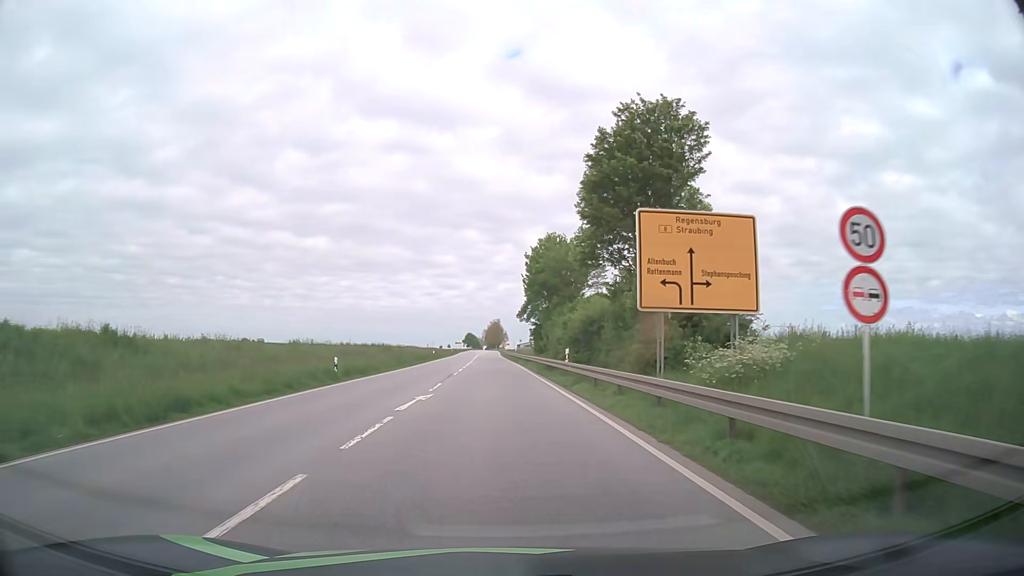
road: primary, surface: asphalt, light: Day
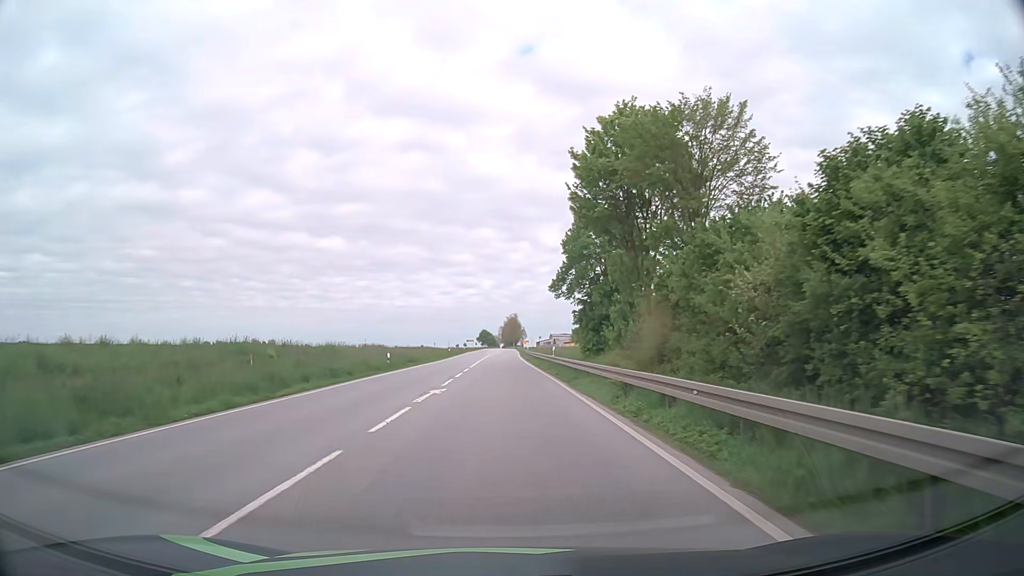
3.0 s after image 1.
(-0.5, +40.6) m; -1°
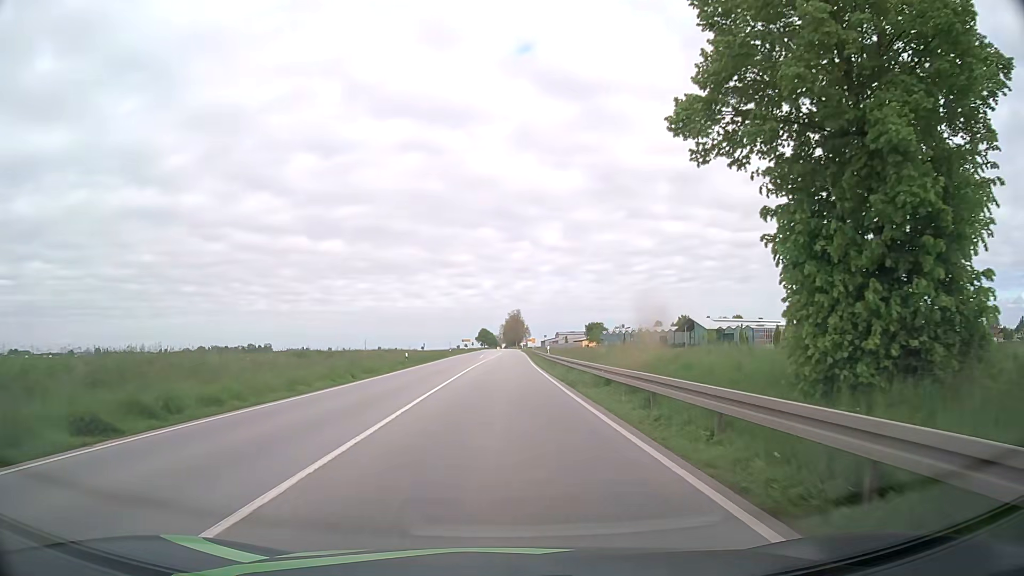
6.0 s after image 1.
(-0.5, +39.4) m; -1°
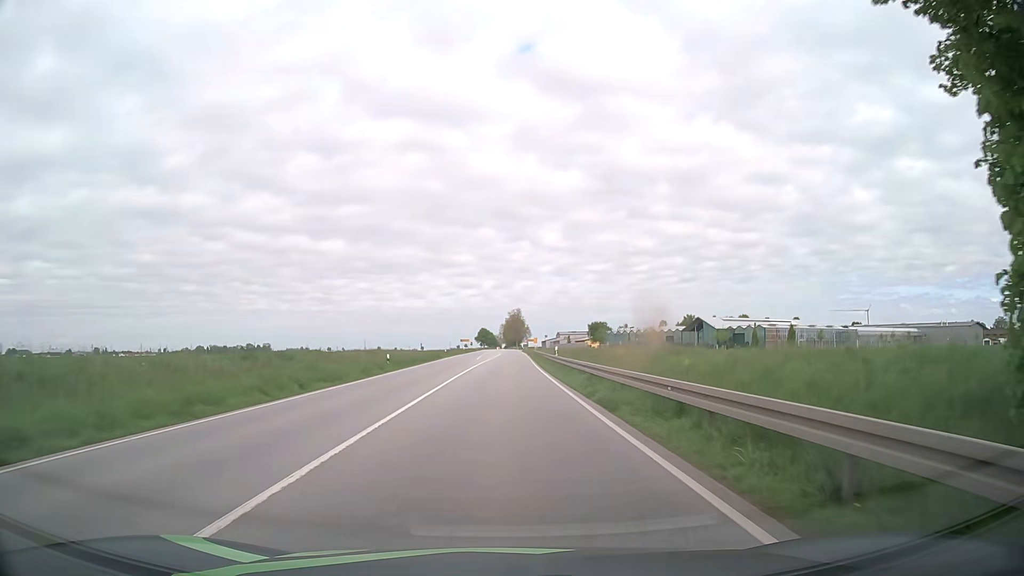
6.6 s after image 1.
(0.0, +7.7) m; 0°
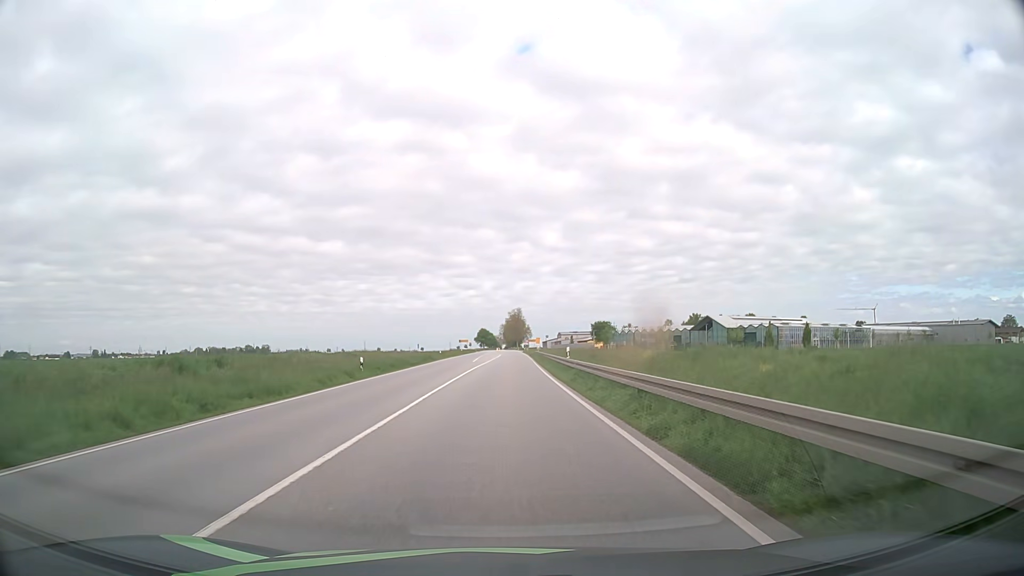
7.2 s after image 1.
(0.0, +7.7) m; 0°
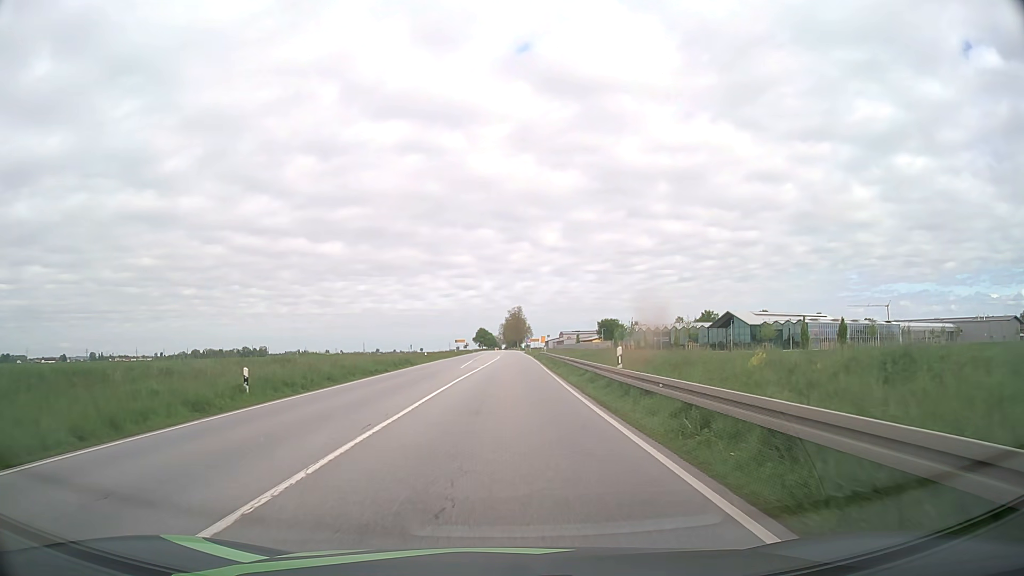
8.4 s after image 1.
(0.0, +15.4) m; 0°
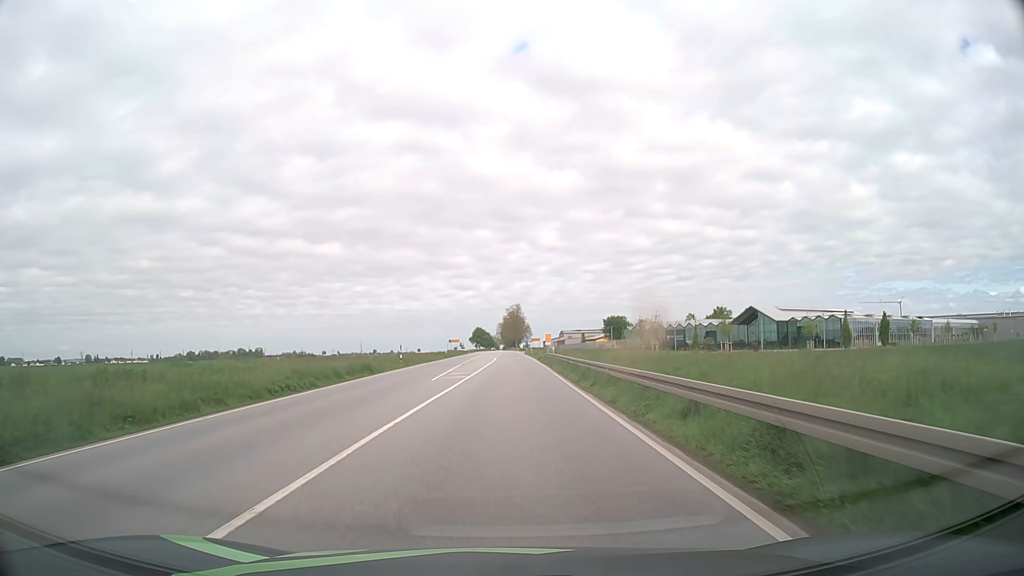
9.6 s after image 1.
(0.0, +15.4) m; 0°
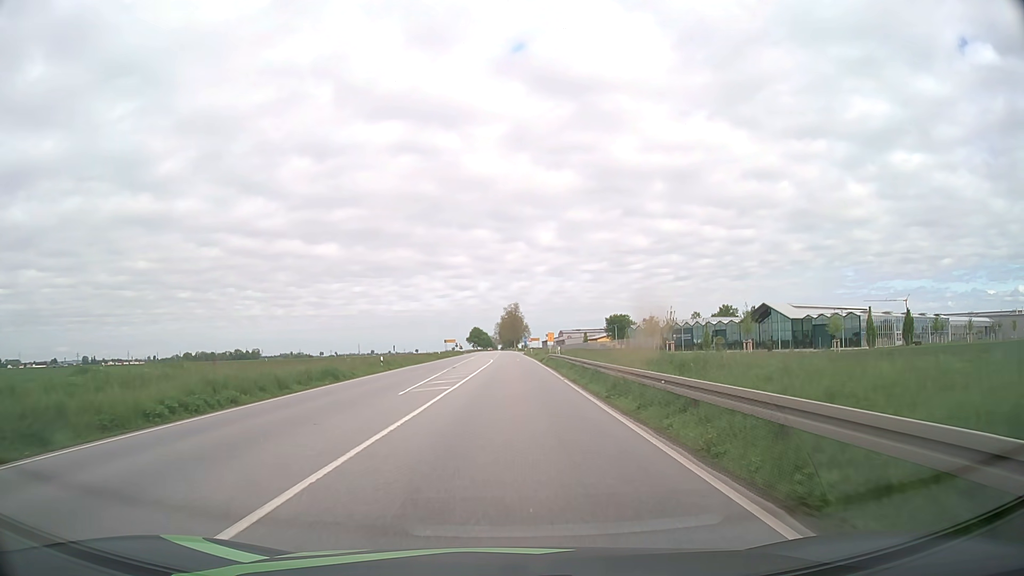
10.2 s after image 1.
(0.0, +7.7) m; 0°
